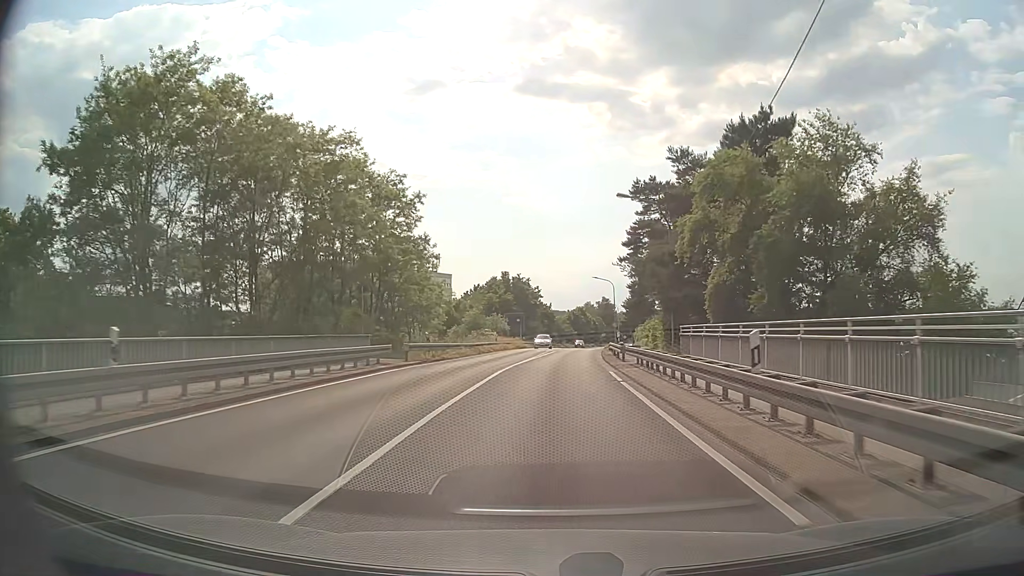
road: primary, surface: asphalt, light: Day
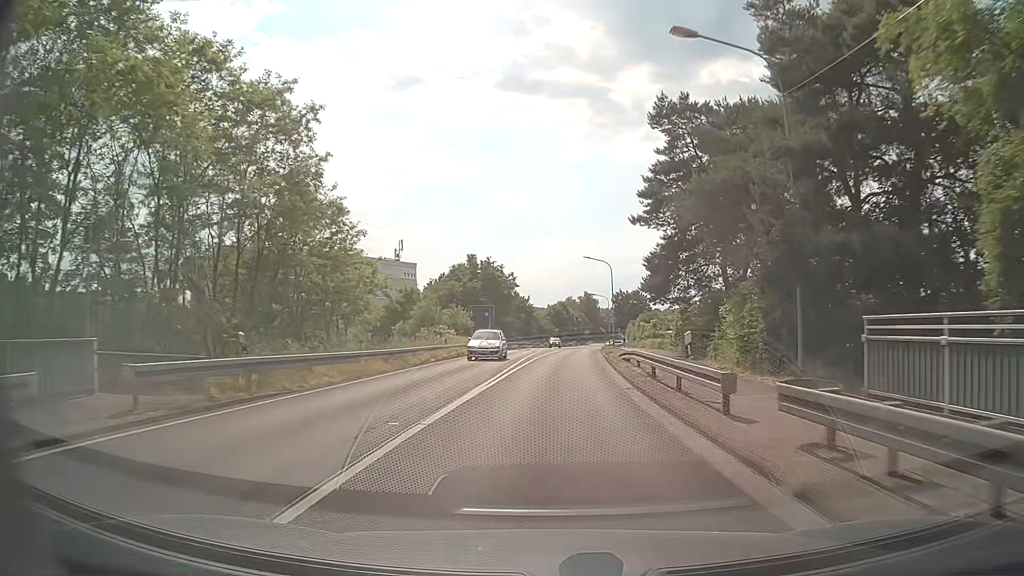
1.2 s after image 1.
(+0.3, +18.3) m; +2°
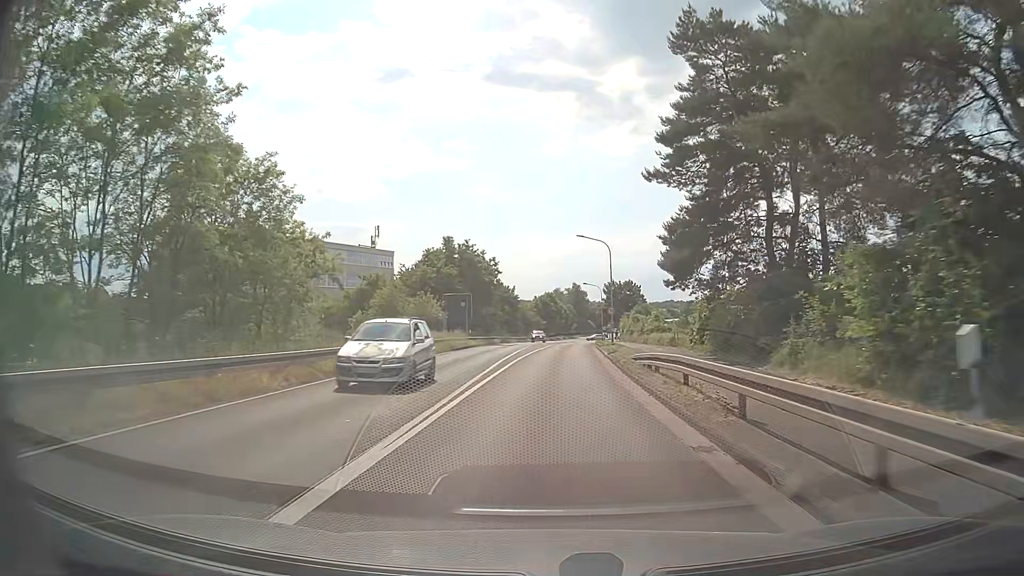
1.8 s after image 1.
(+0.1, +9.1) m; +1°
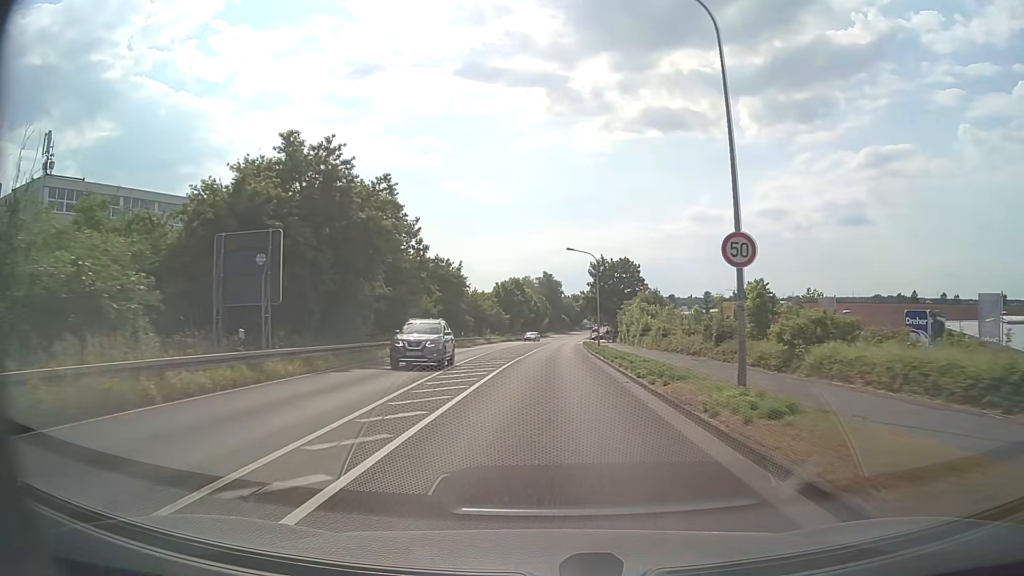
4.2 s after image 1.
(+1.5, +36.3) m; +3°
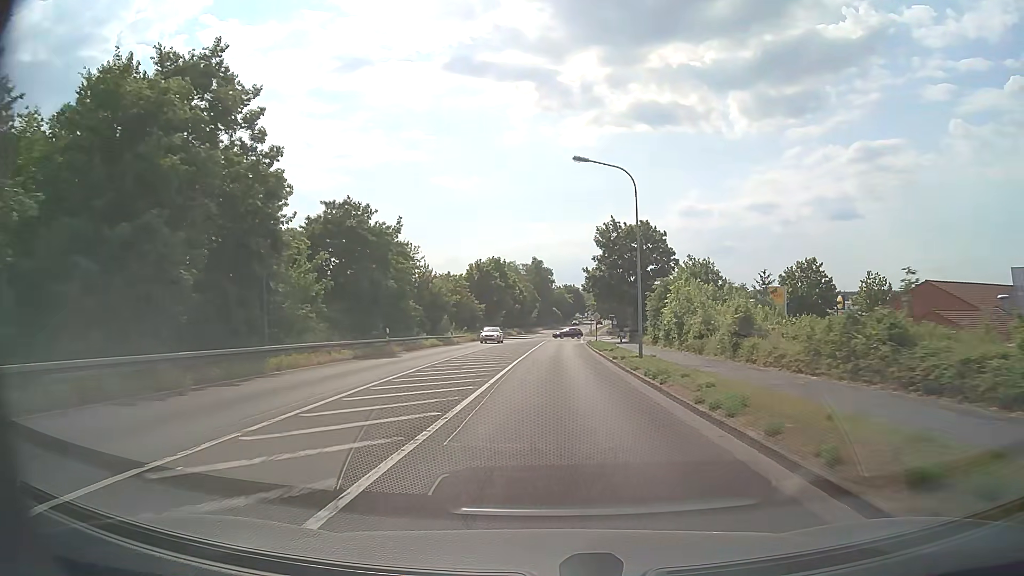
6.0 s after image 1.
(+0.2, +27.4) m; +1°
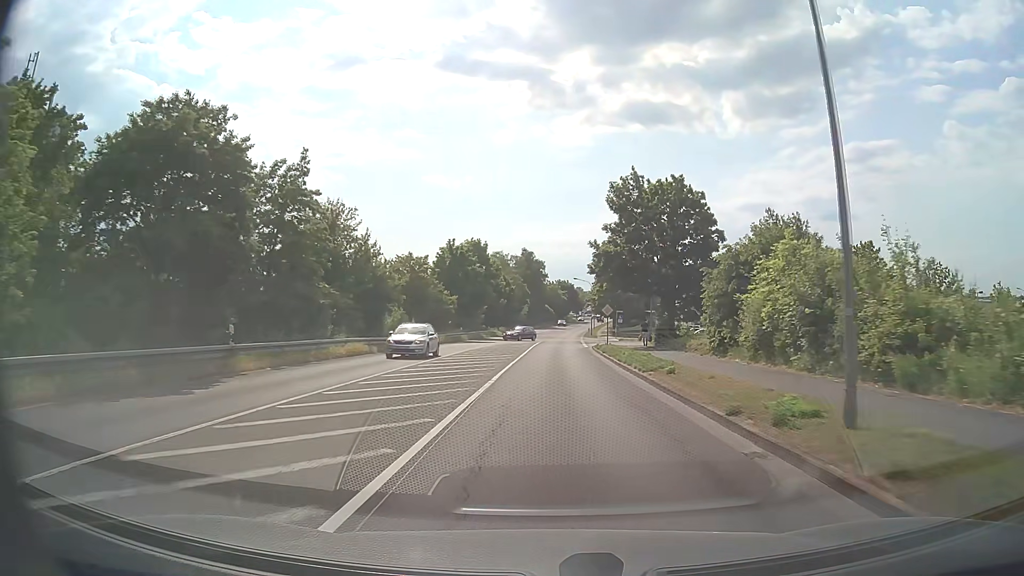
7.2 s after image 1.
(+0.1, +18.5) m; +1°
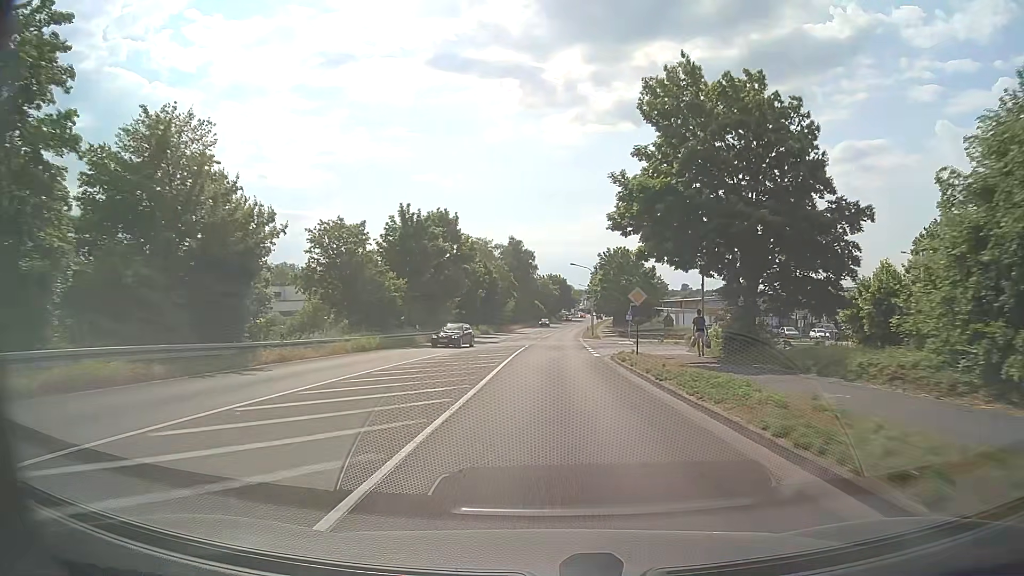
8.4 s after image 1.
(+0.2, +18.7) m; +1°
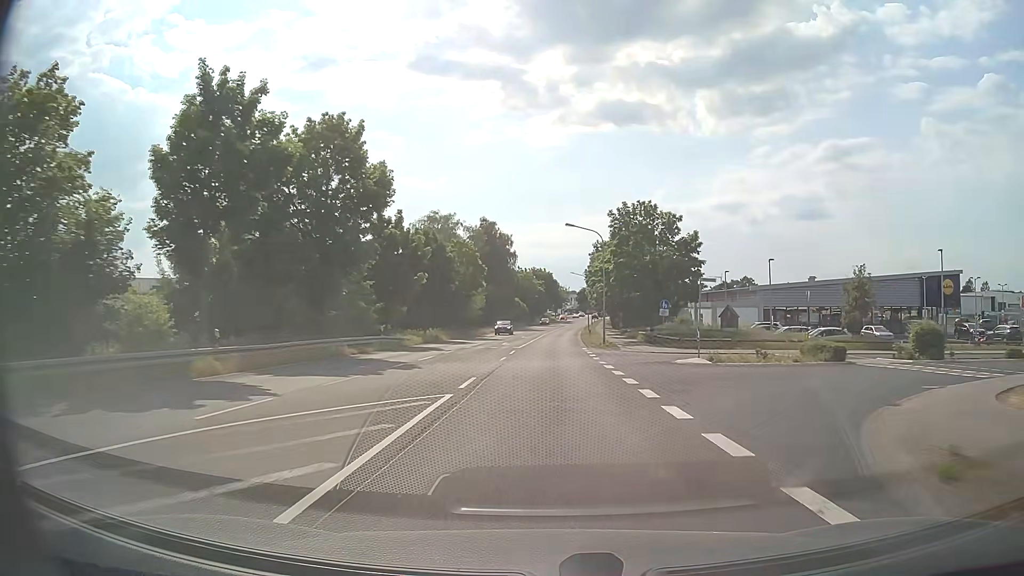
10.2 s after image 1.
(+0.3, +28.5) m; +1°
(0, +10) (0, +20) (0, +30) (+1, +40) (+1, +50) (+2, +60) (+2, +70) (+3, +80) (+3, +90) (+4, +100) m
